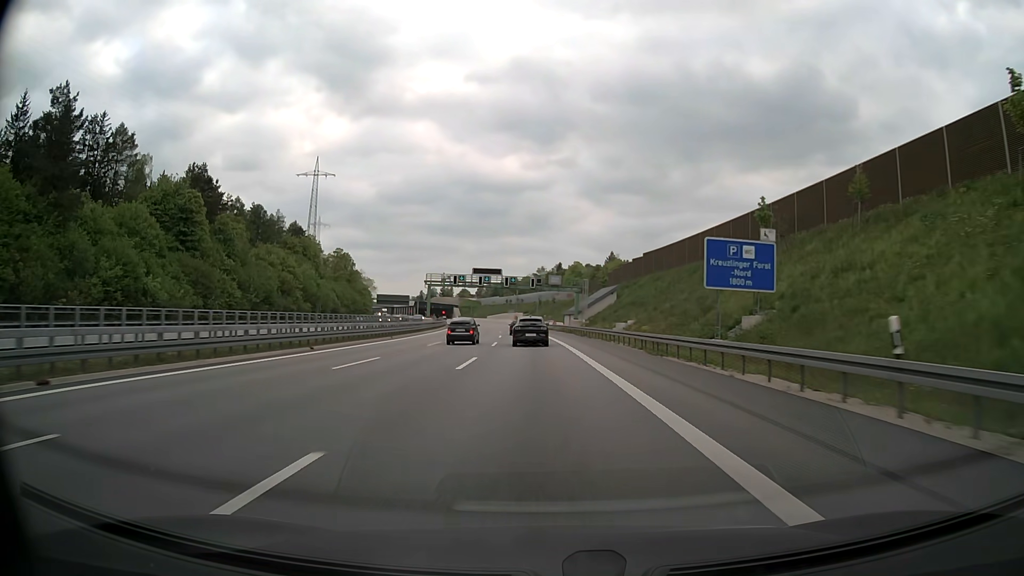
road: motorway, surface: asphalt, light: Day
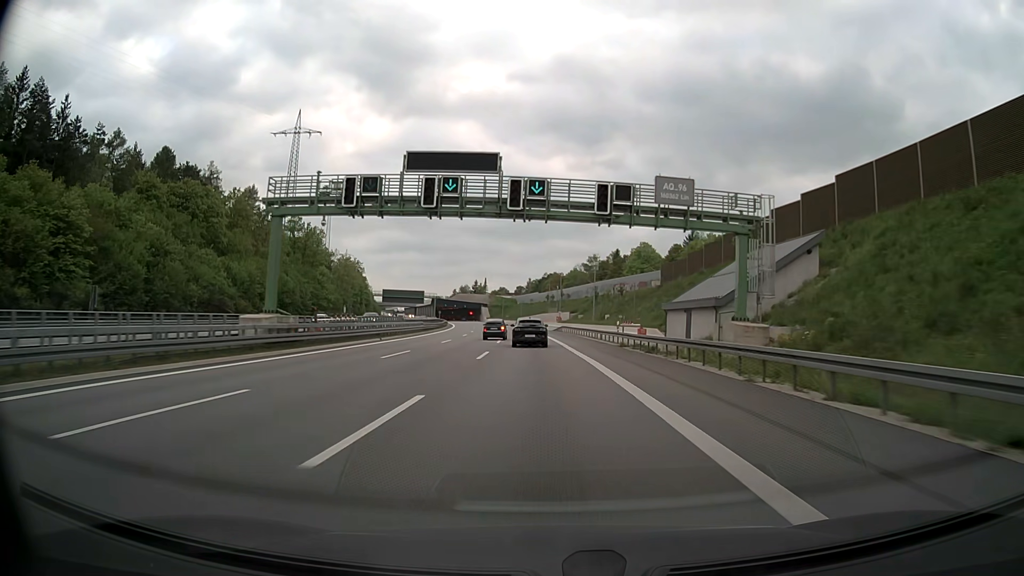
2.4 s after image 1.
(-2.4, +67.2) m; -4°
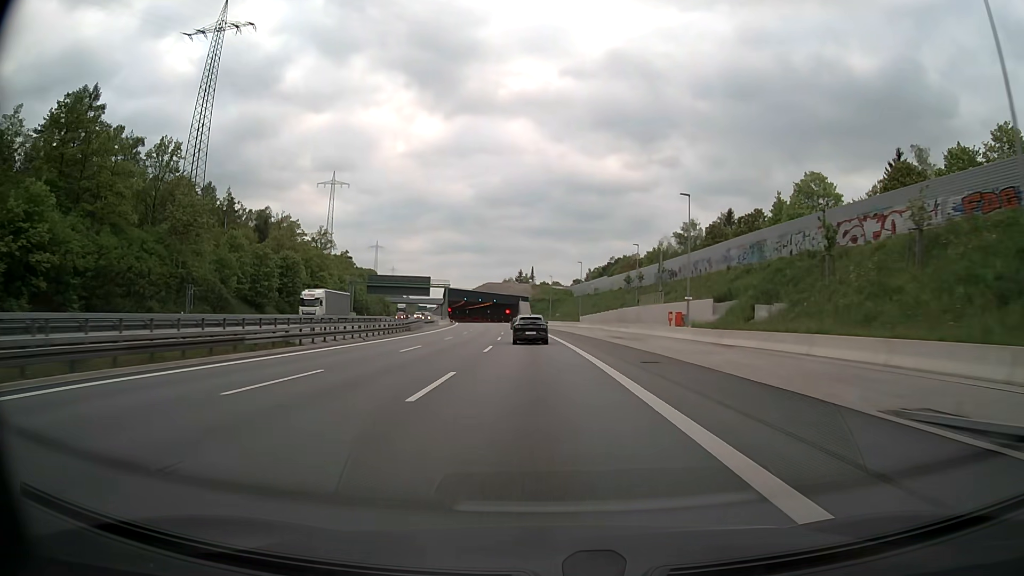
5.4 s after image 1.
(-3.5, +84.8) m; -5°
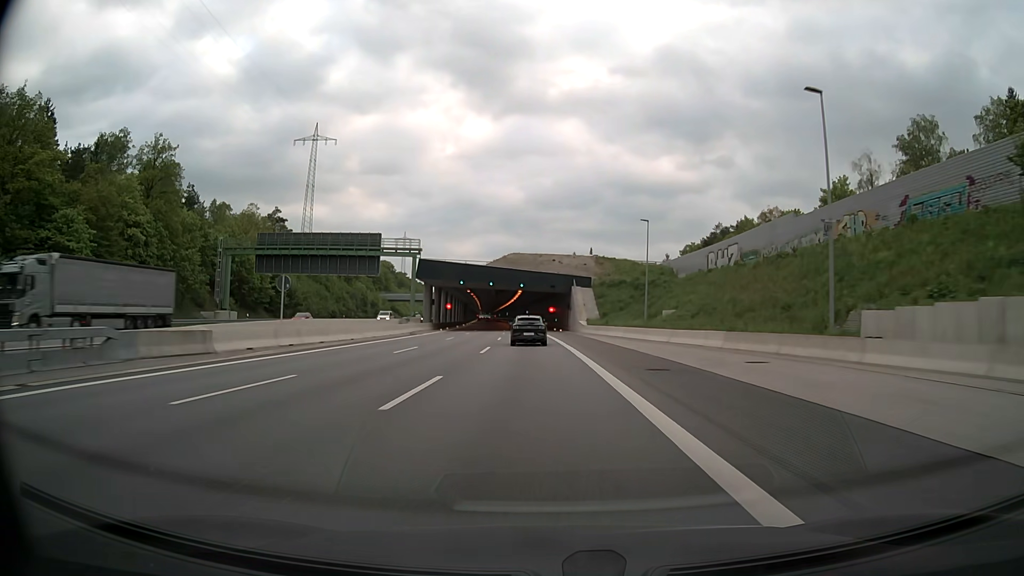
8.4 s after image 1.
(-3.4, +85.3) m; -5°
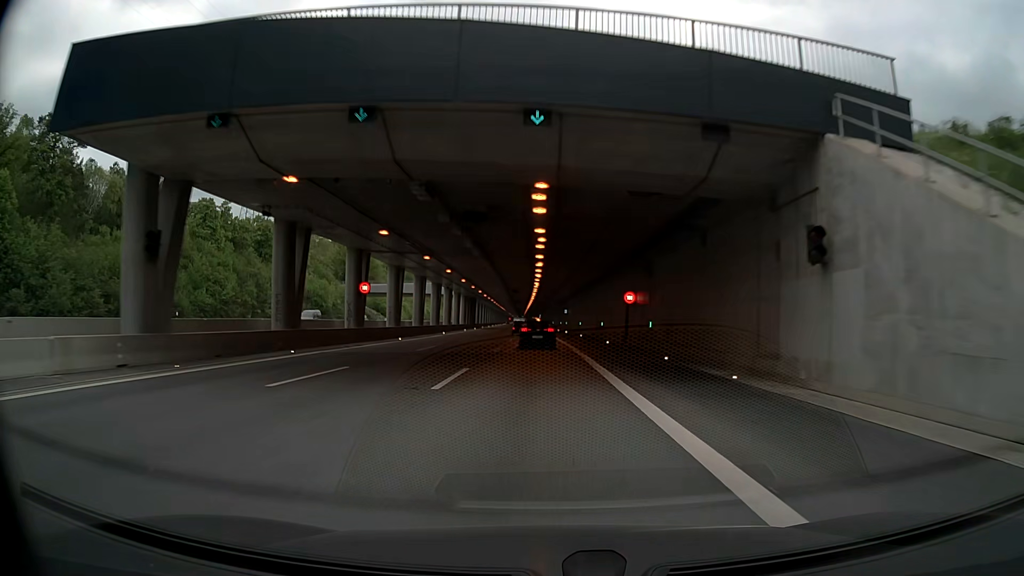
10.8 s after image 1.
(-2.1, +68.3) m; -3°
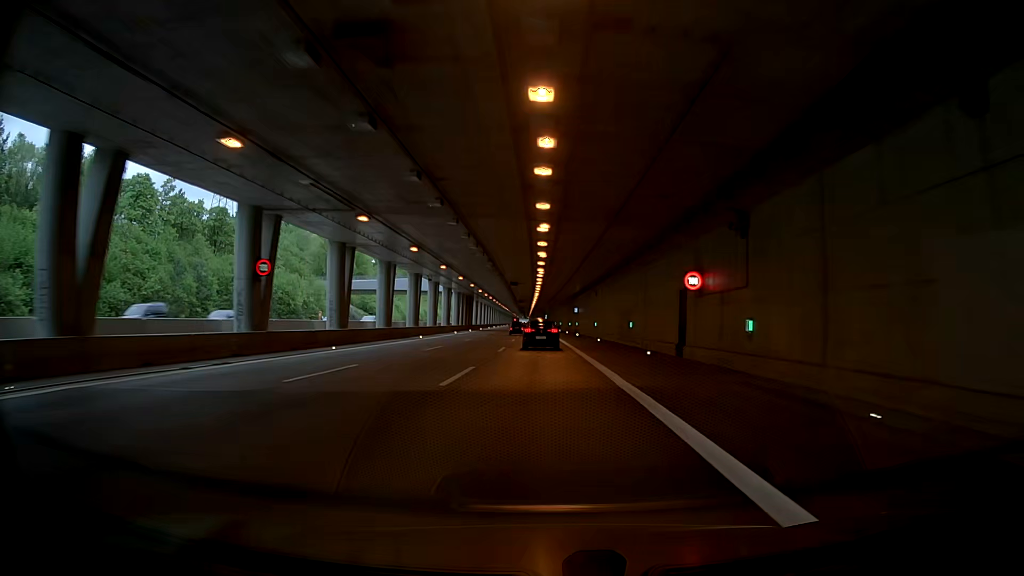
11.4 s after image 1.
(-0.1, +17.0) m; 0°
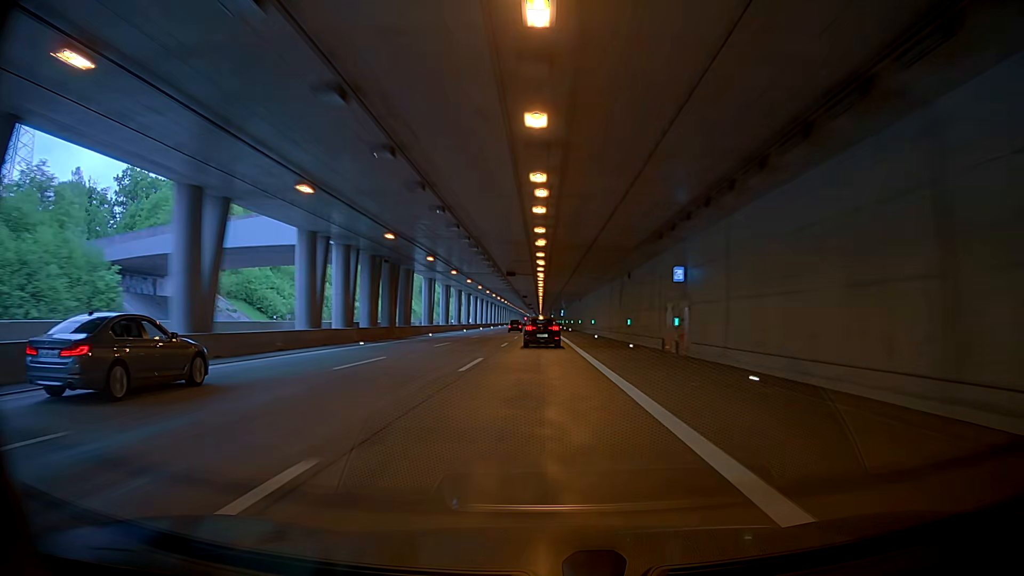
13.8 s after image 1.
(-1.6, +68.1) m; -2°
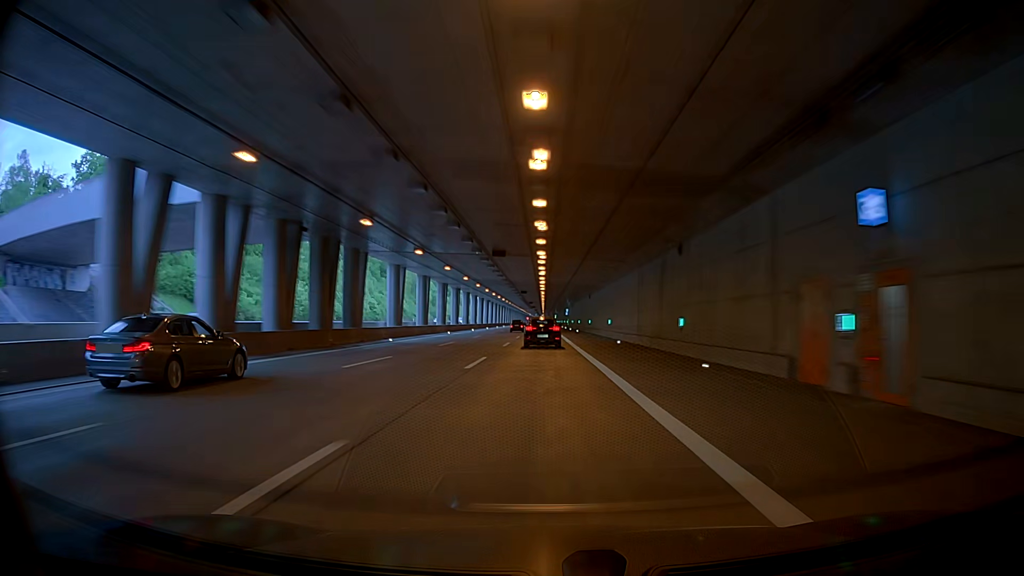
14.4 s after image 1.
(+0.2, +17.0) m; +1°
(0, +10) (0, +20) (0, +30) (0, +40) (0, +50) (0, +60) (0, +70) (0, +80) (0, +90) (+1, +100) m
